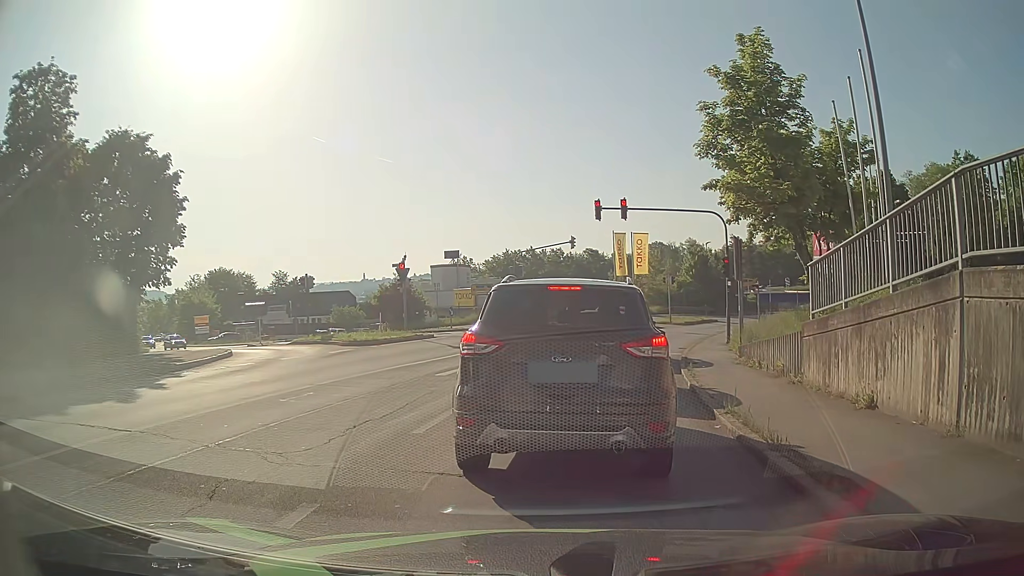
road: tertiary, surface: asphalt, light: Day
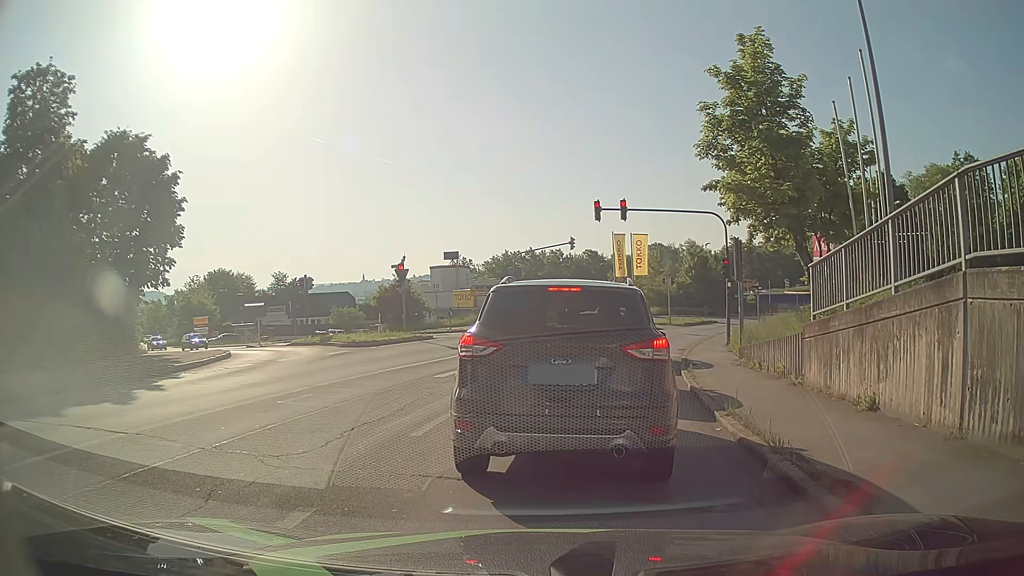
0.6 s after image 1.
(0.0, +0.1) m; 0°
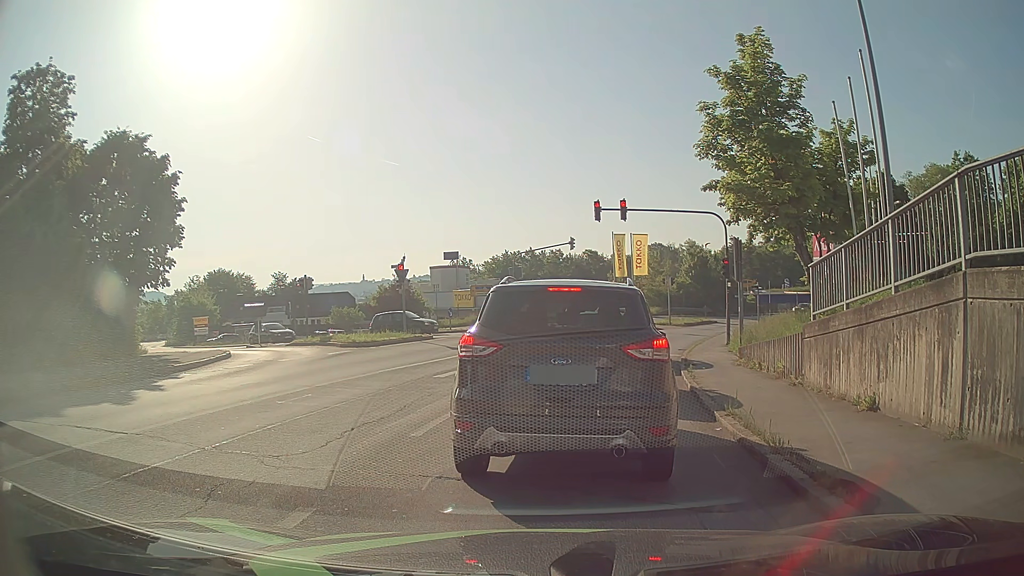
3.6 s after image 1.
(0.0, +0.1) m; 0°
(+1, +10) (+3, +20) (+5, +29) (+9, +39) (+13, +48) (+18, +56) (+24, +64) (+31, +72) (+39, +78) (+46, +85) m
